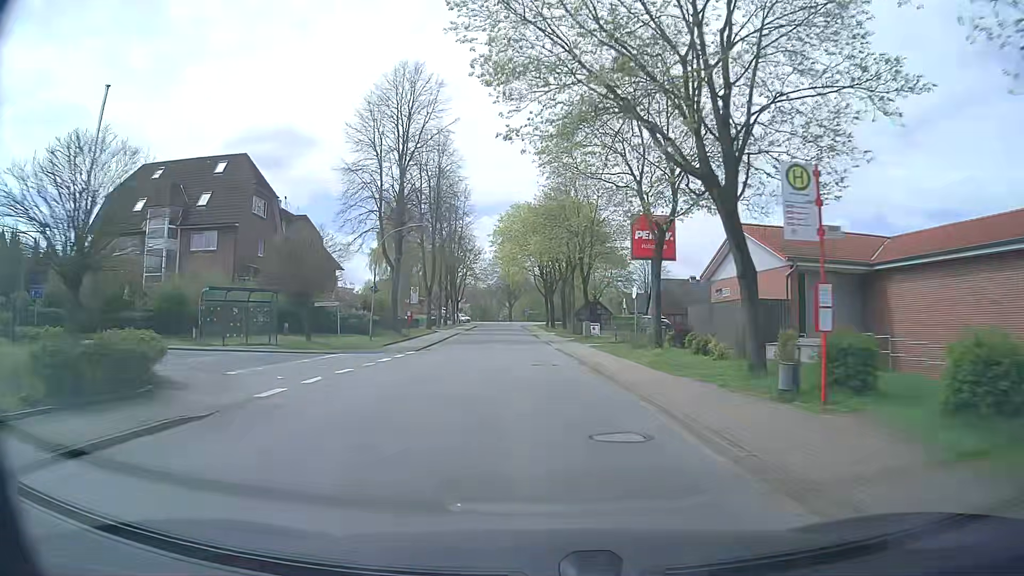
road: secondary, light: Day
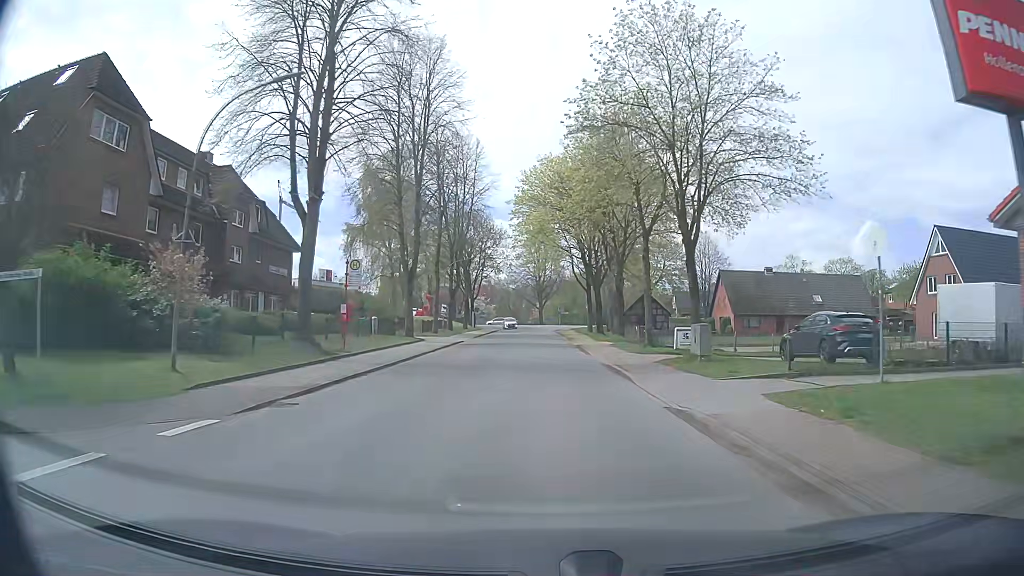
(-0.7, +22.9) m; -2°
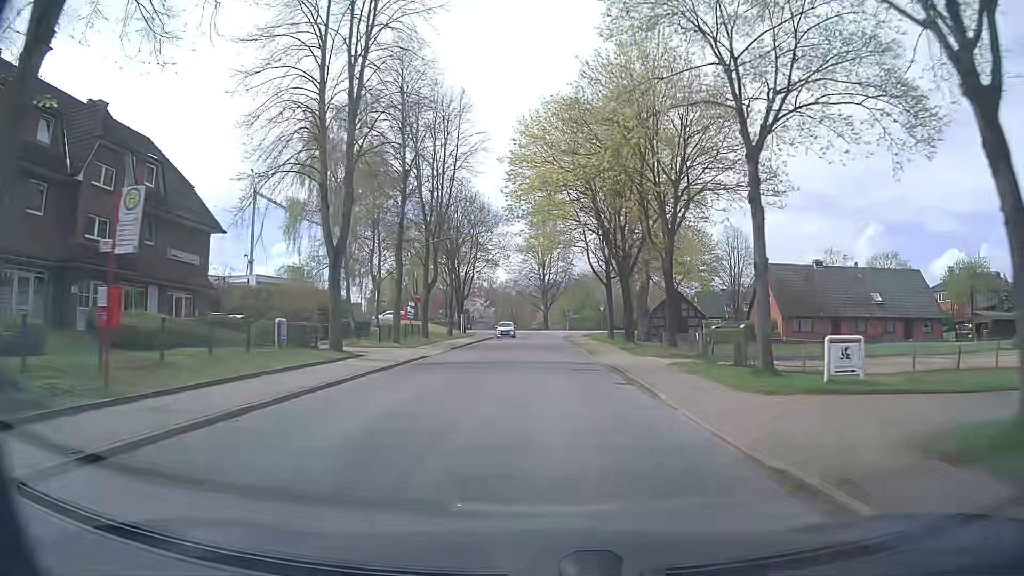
(-0.2, +15.3) m; -1°
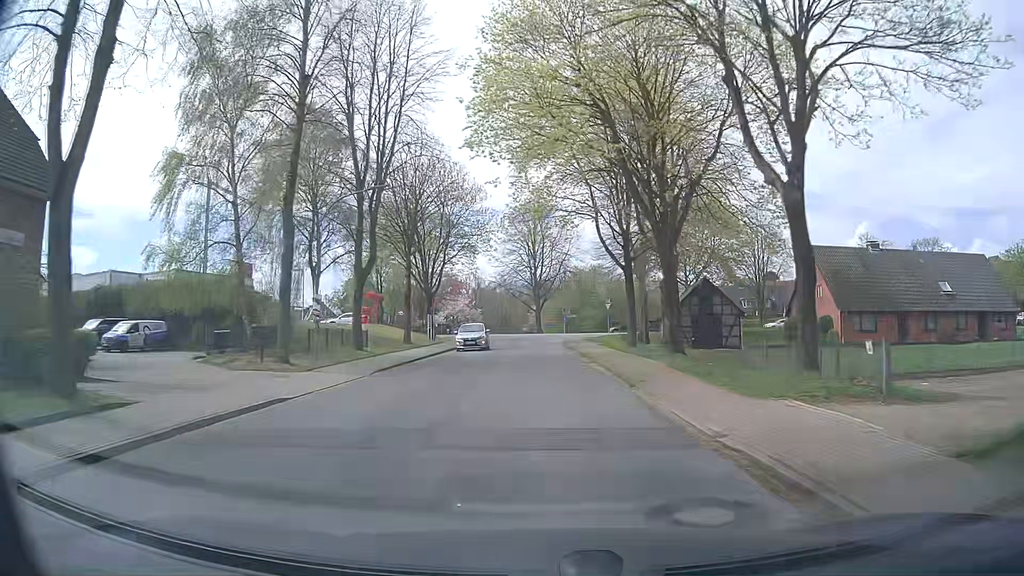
(+0.1, +15.2) m; +1°
